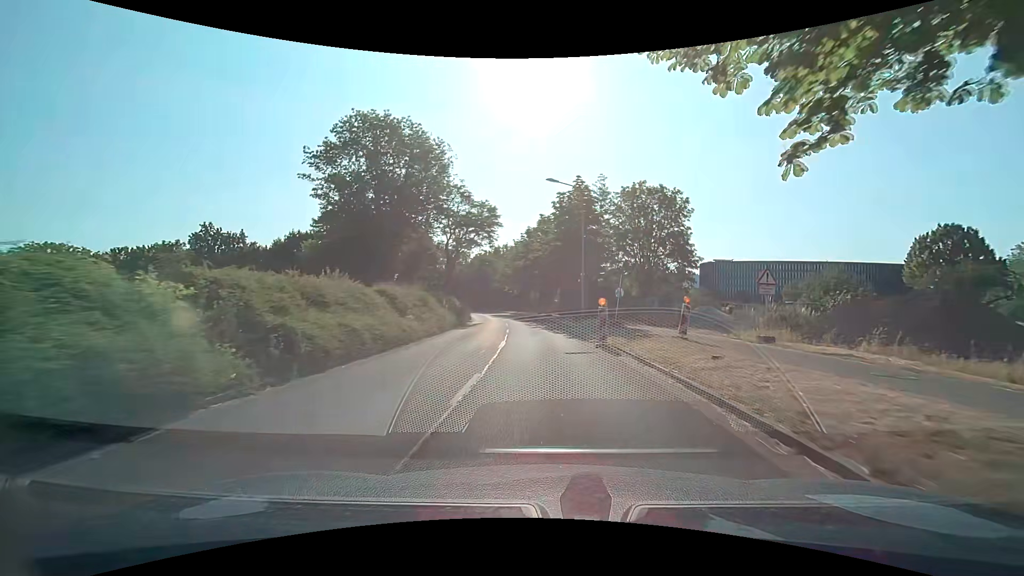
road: tertiary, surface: asphalt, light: Day
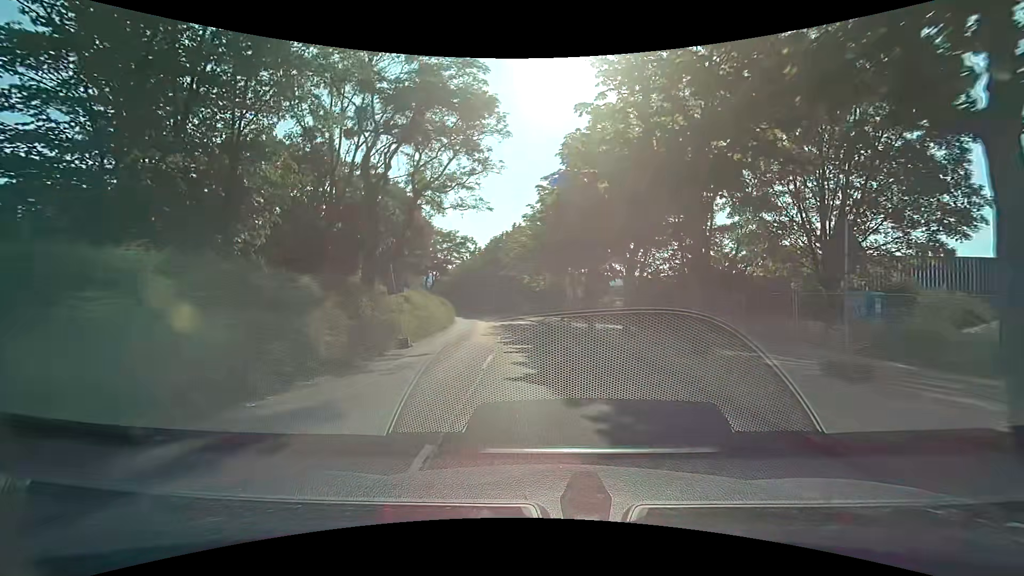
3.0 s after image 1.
(-1.5, +31.7) m; -5°
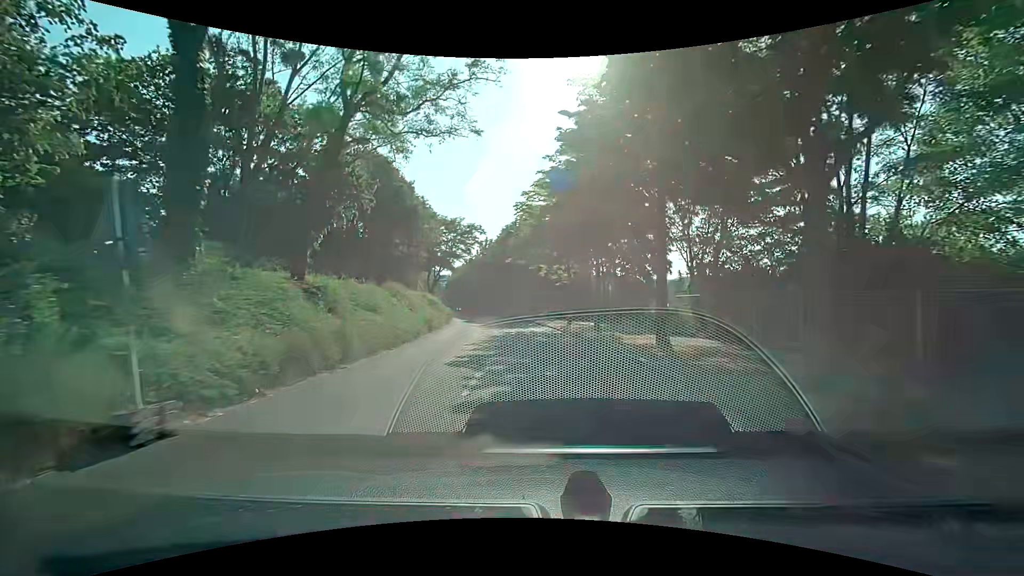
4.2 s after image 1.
(0.0, +12.4) m; 0°
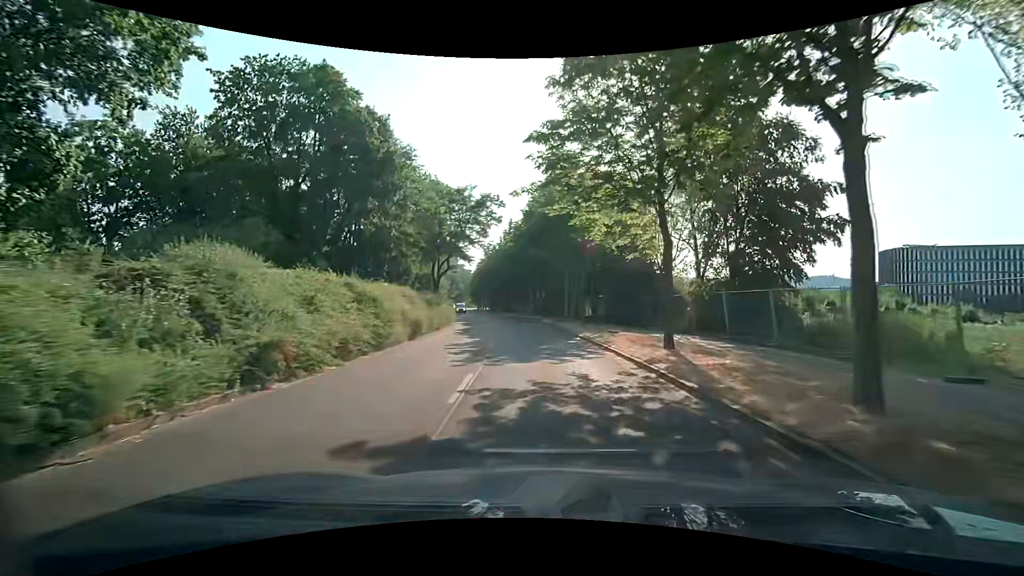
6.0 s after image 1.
(-0.8, +18.7) m; -4°
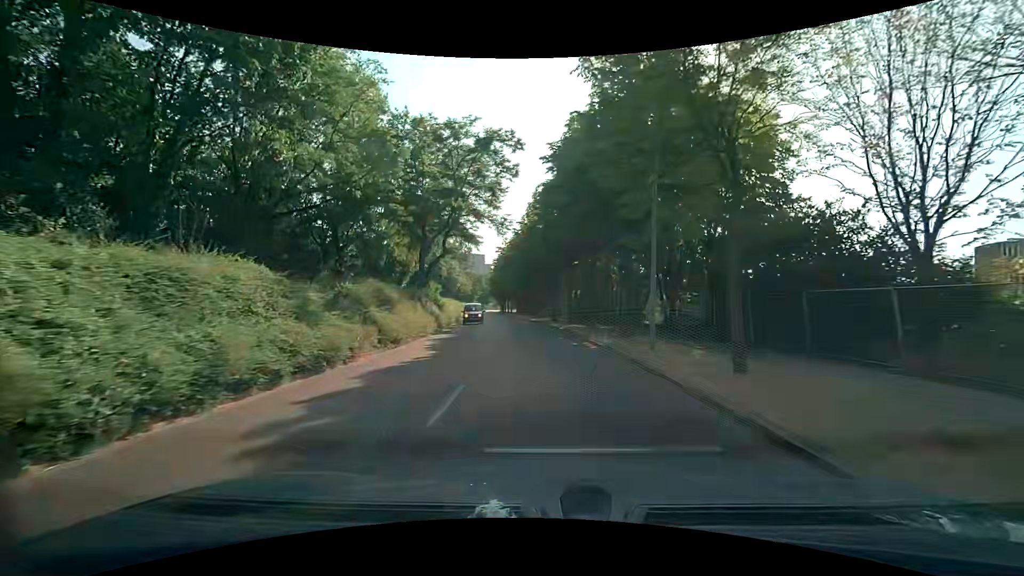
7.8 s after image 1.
(-0.8, +19.1) m; -5°
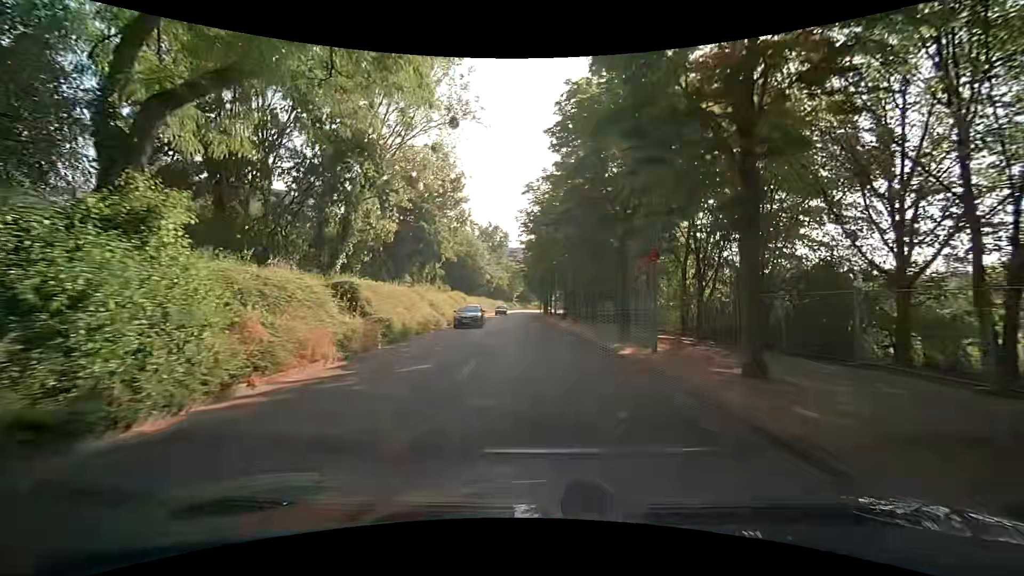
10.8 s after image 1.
(-1.2, +33.0) m; -5°
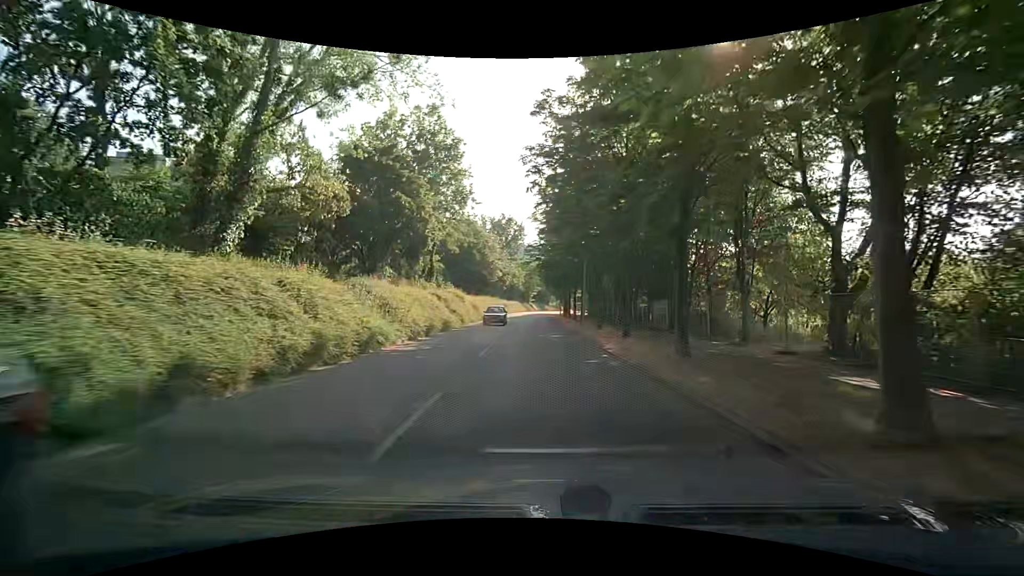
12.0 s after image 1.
(-0.1, +13.5) m; -1°
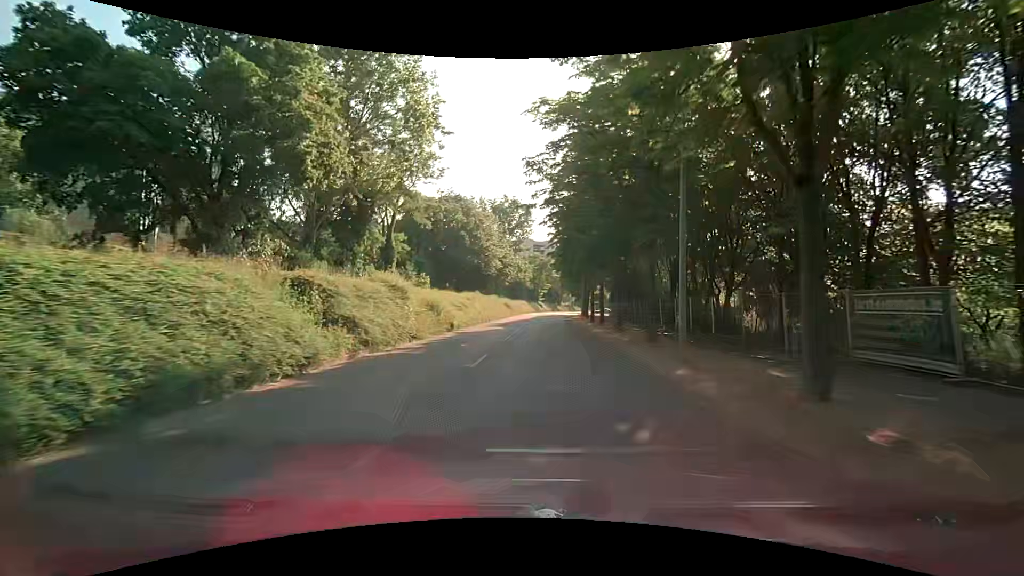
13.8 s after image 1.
(-0.3, +20.6) m; -1°
(0, +10) (0, +20) (0, +30) (0, +40) (0, +50) (+1, +60) (+1, +70) (+2, +80) (+3, +90) (+4, +100) m
